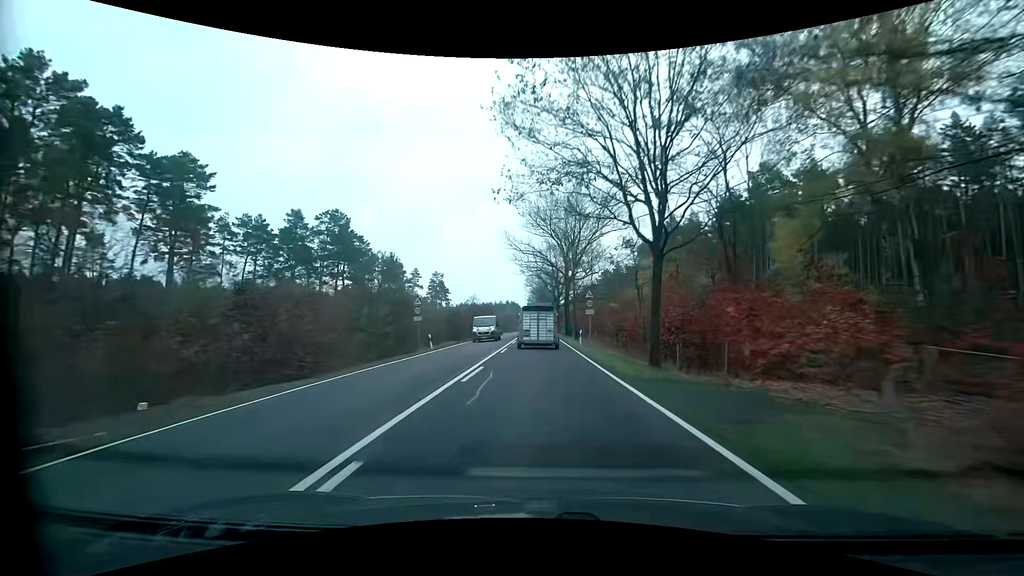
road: primary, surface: asphalt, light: Day
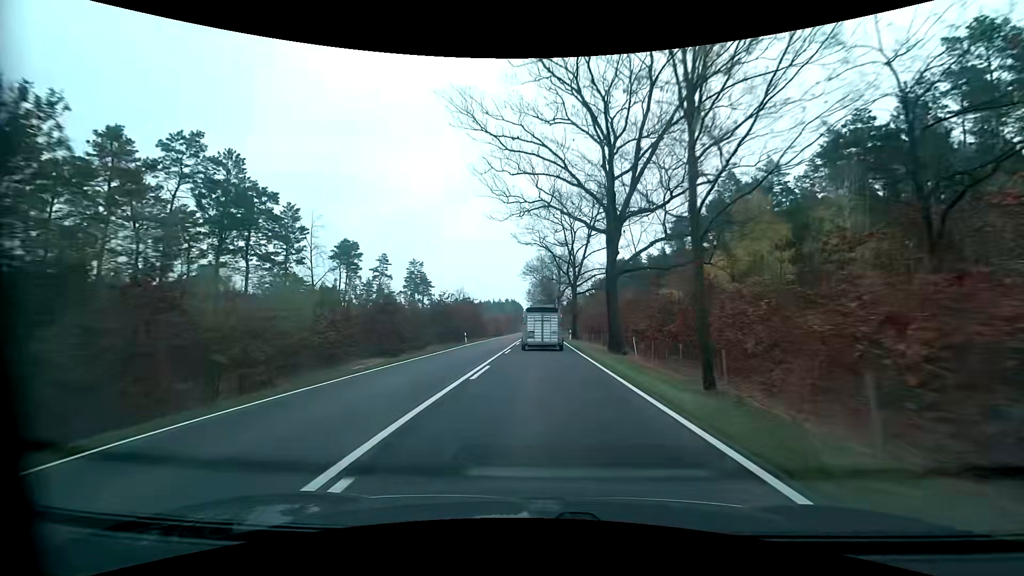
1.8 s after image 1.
(0.0, +35.3) m; 0°
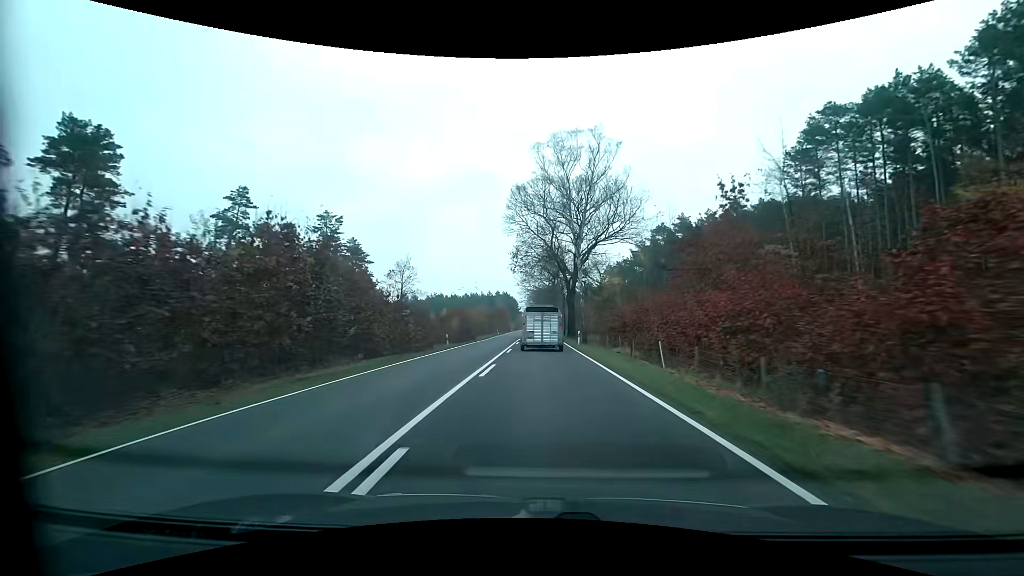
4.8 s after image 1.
(+0.1, +59.4) m; +1°
(0, +10) (0, +20) (0, +30) (0, +40) (0, +50) (0, +60) (0, +70) (0, +80) (0, +90) (0, +100) m
